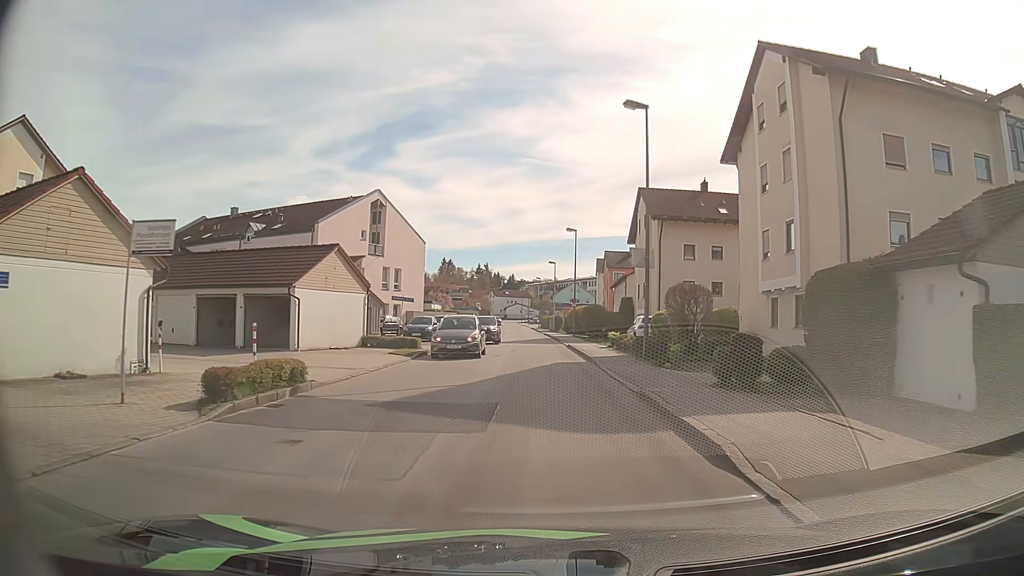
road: unclassified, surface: asphalt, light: Day
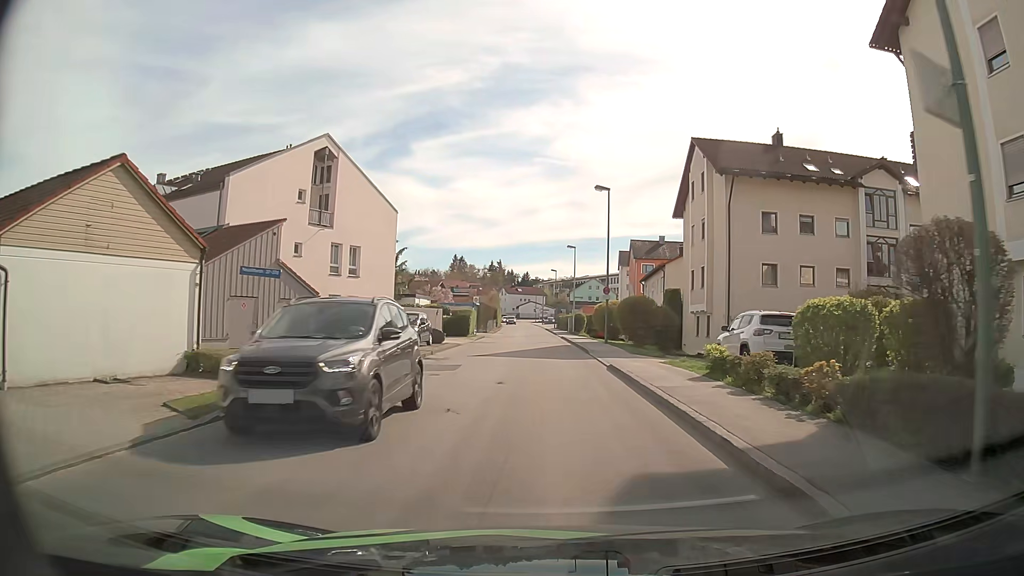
(-0.5, +16.3) m; -2°
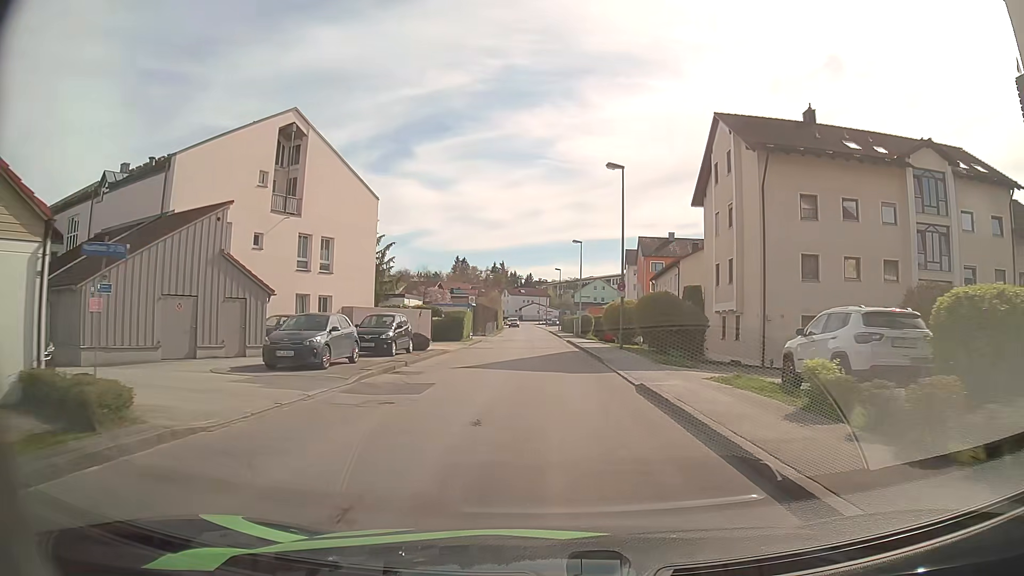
(0.0, +5.5) m; -2°
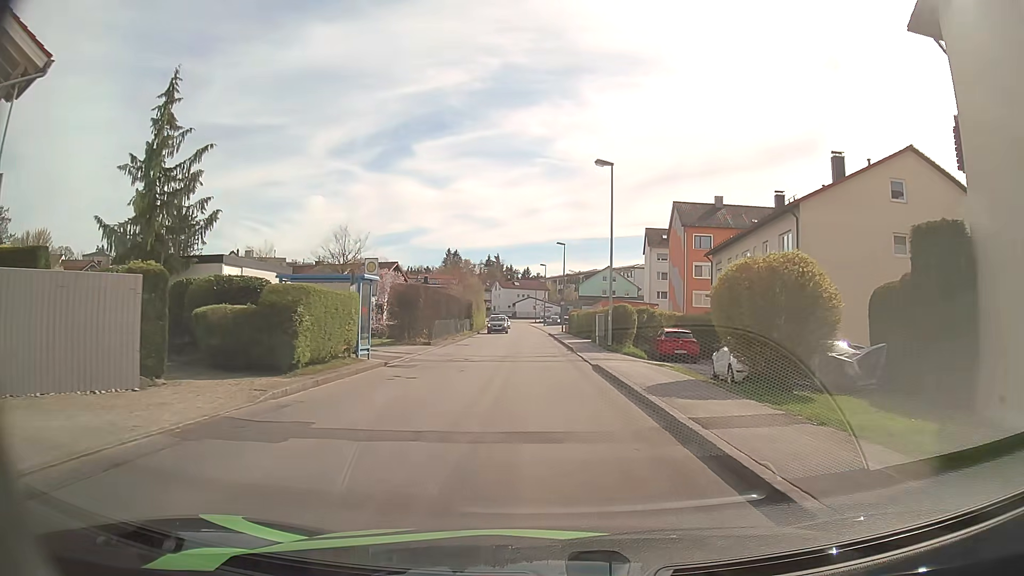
(+0.4, +28.2) m; +1°
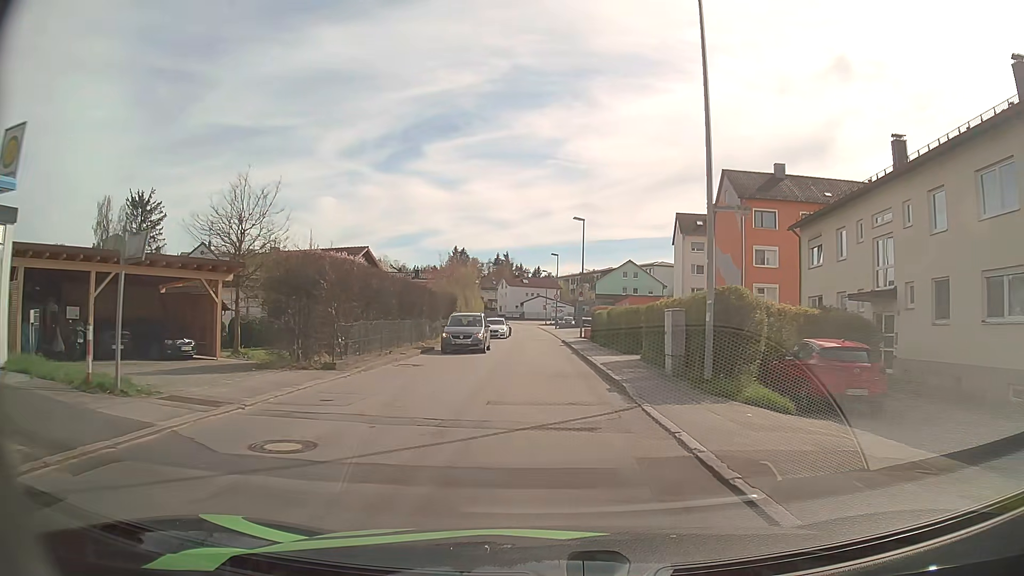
(-0.2, +16.3) m; 0°
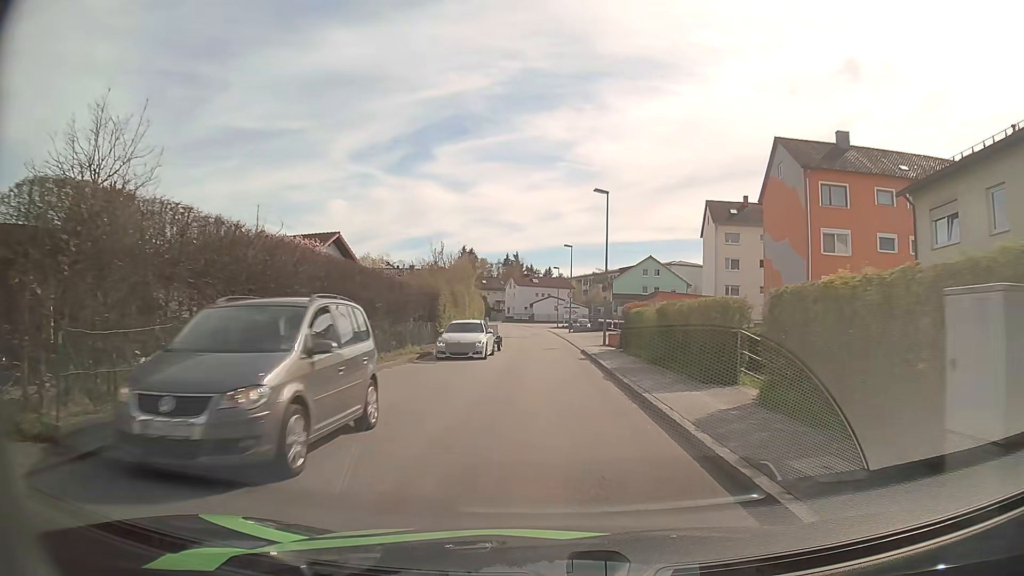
(-0.2, +10.9) m; -2°
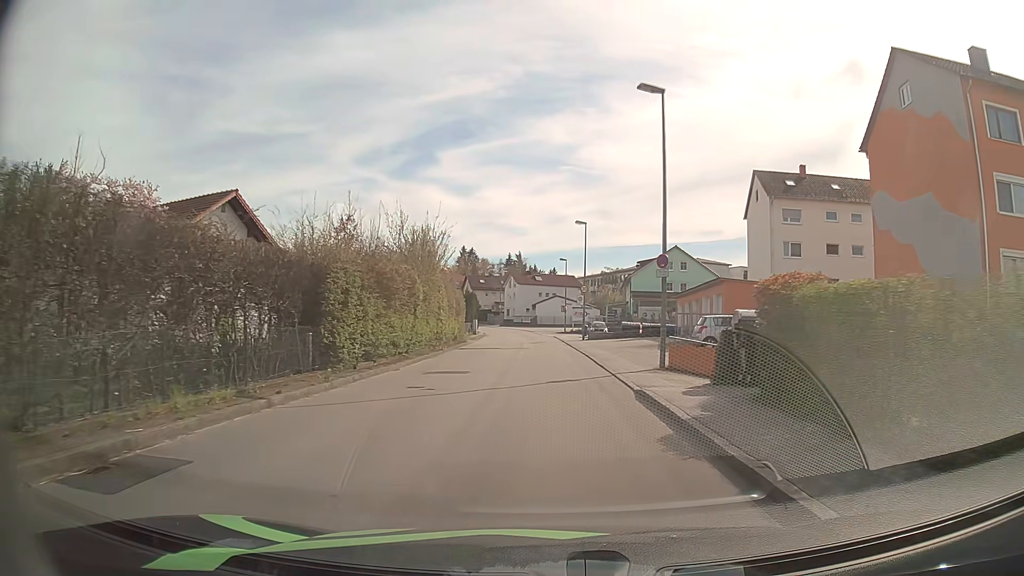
(-0.1, +16.8) m; 0°
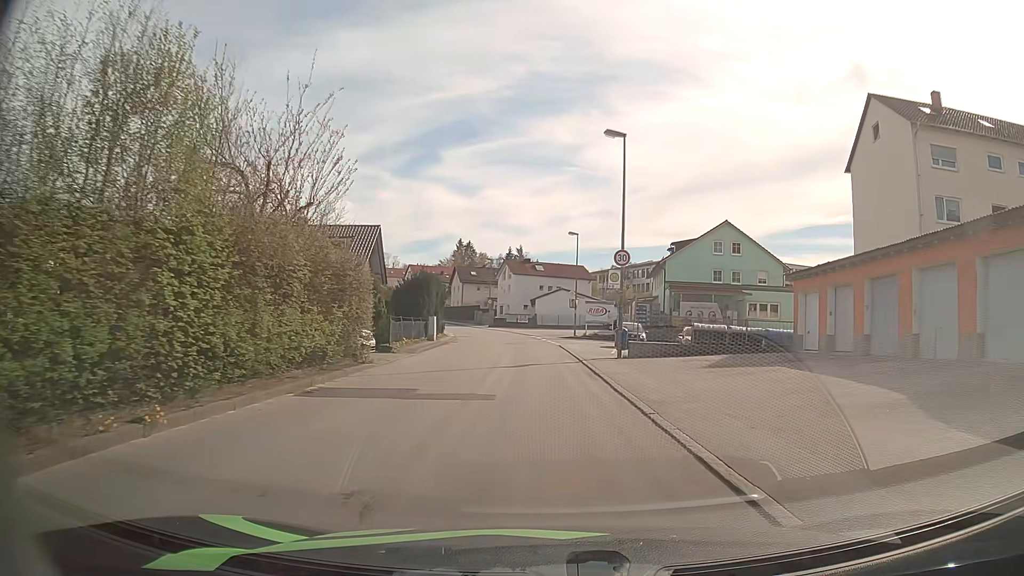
(0.0, +22.9) m; -1°
(0, +10) (0, +20) (0, +30) (-1, +40) (-2, +50) (-4, +60) (-6, +69) (-9, +79) (-12, +88) (-16, +98) m
